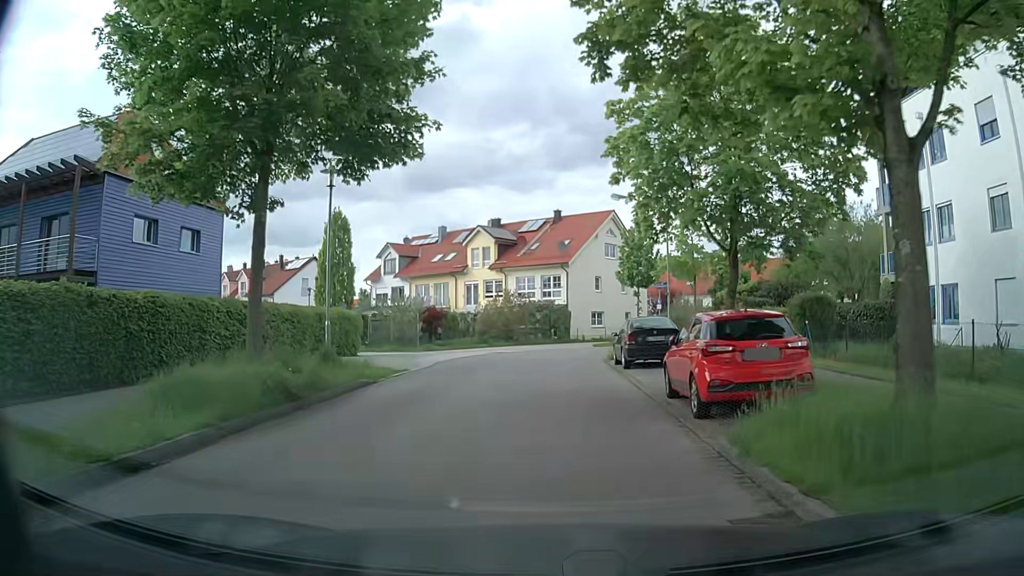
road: residential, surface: asphalt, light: Day
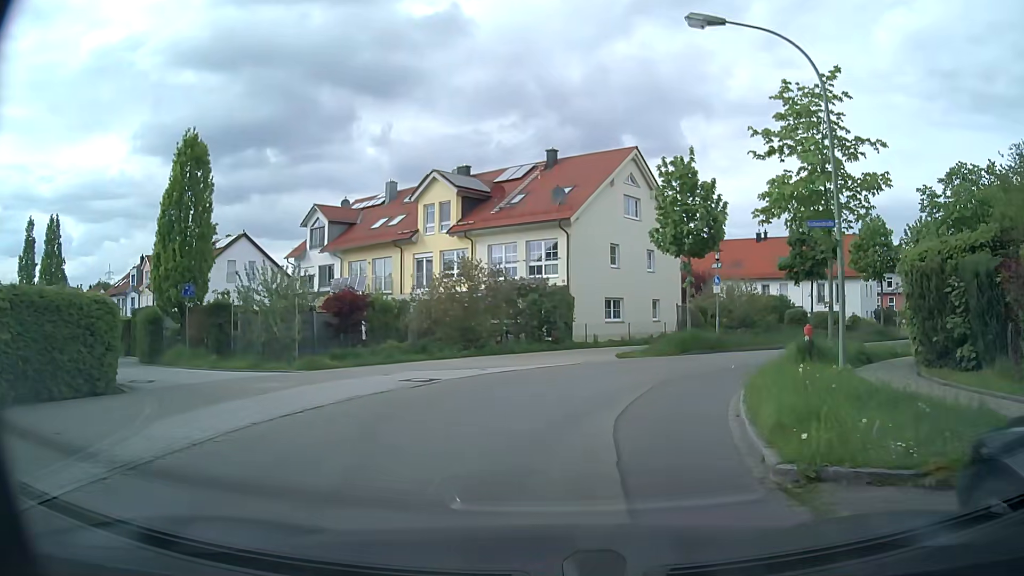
(+0.1, +19.4) m; +1°
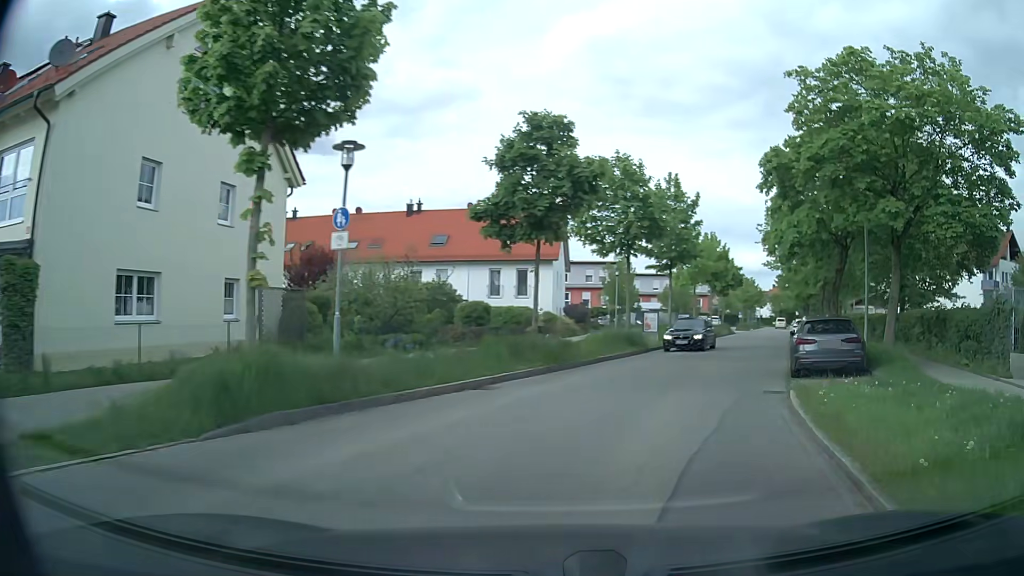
(+4.0, +18.5) m; +31°
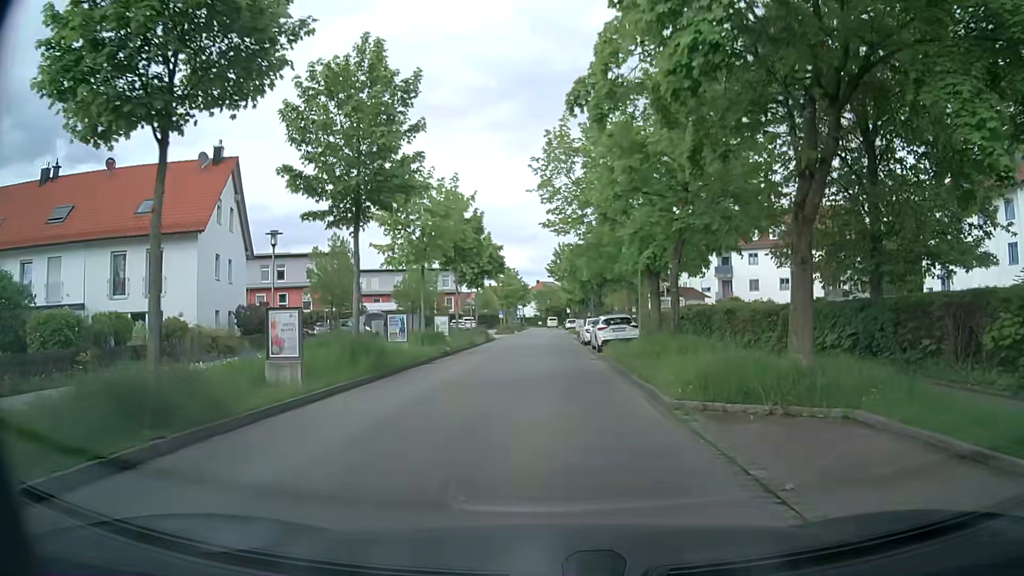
(+4.8, +19.7) m; +20°
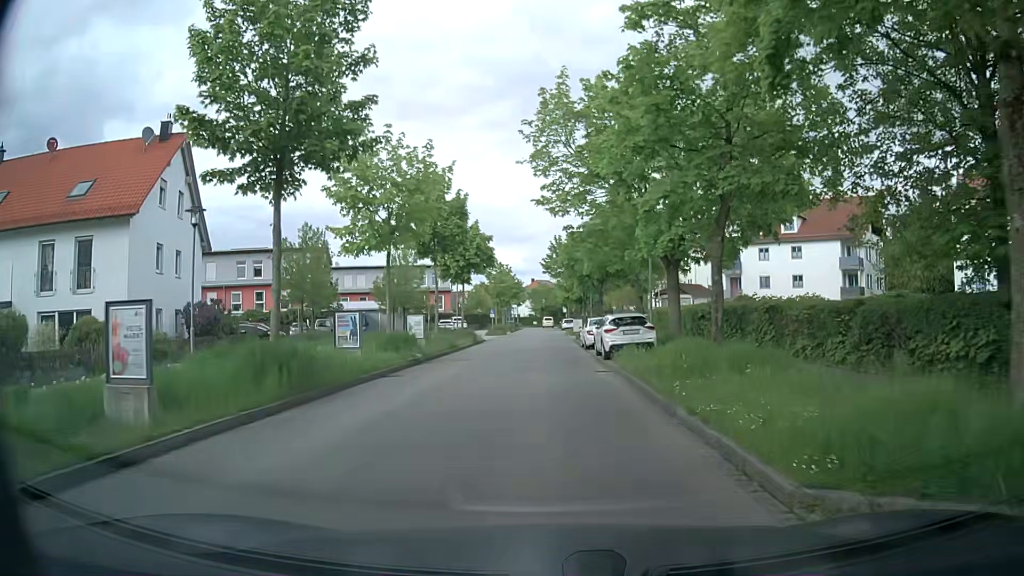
(0.0, +5.4) m; +1°
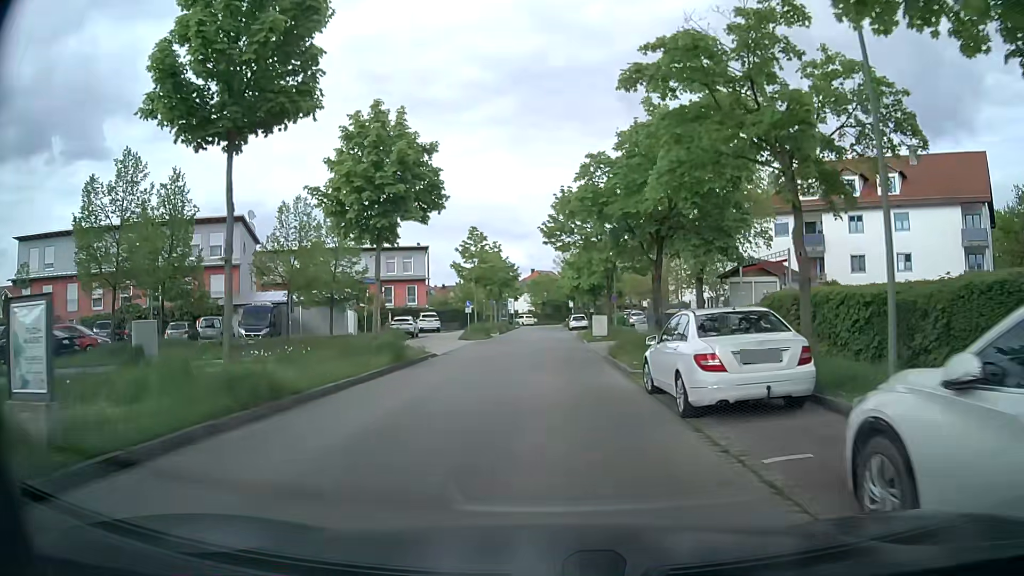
(-0.3, +21.7) m; 0°
(0, +10) (0, +20) (0, +30) (0, +40) (0, +50) (0, +60) (0, +70) (0, +80) (0, +90) (0, +100) m
